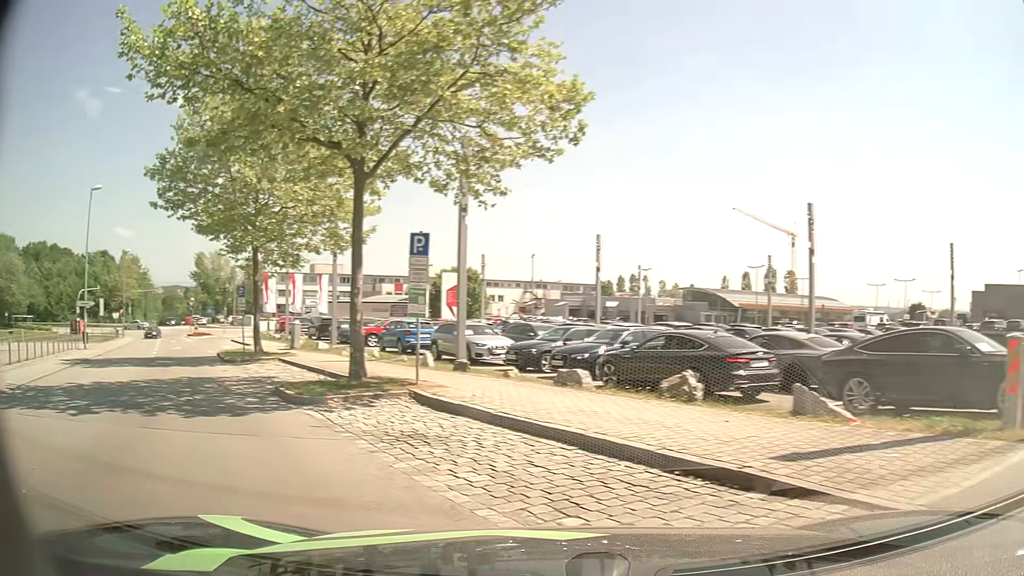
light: Day
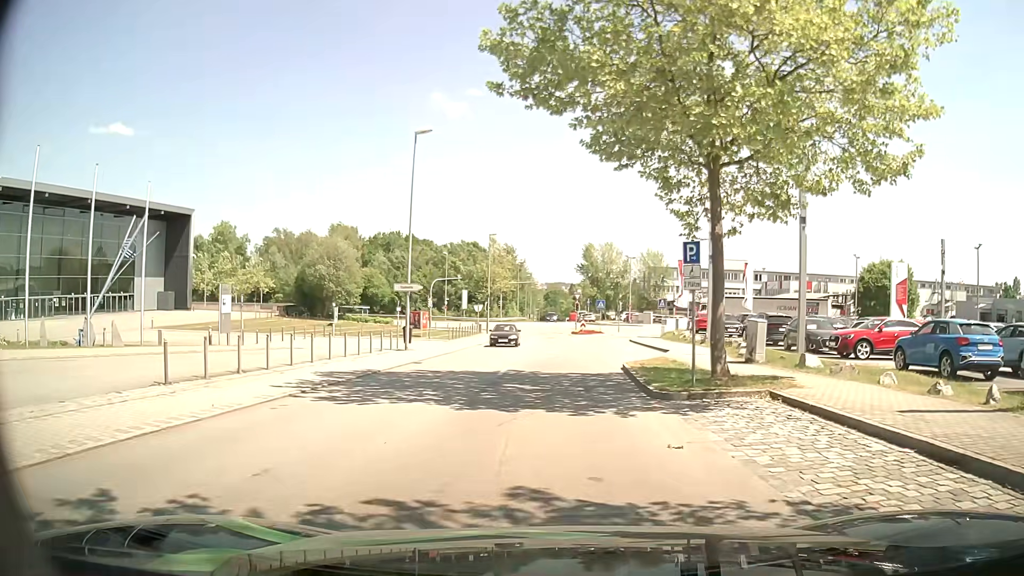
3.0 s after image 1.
(-5.7, +12.2) m; -33°
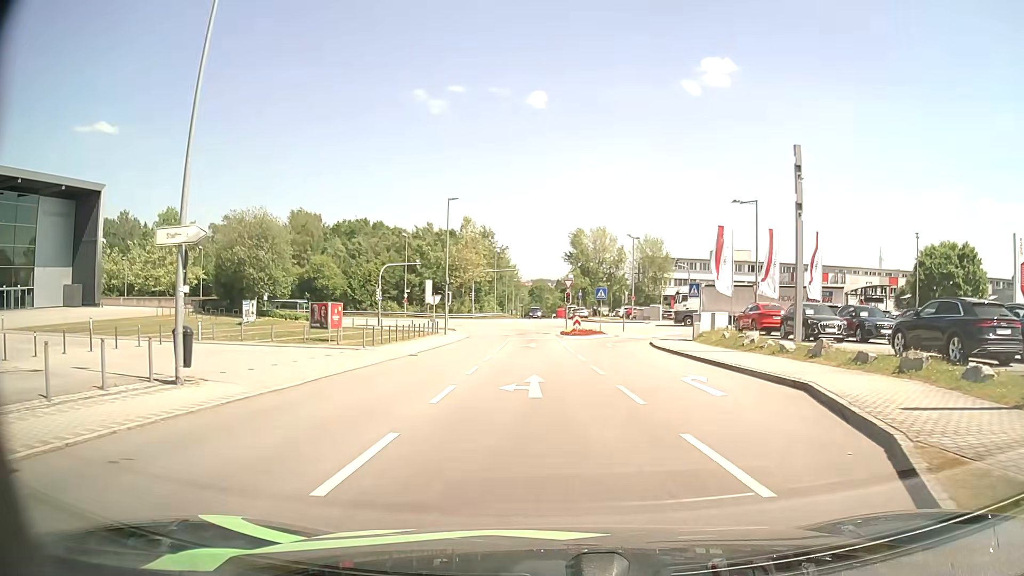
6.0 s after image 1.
(+0.7, +18.8) m; +2°
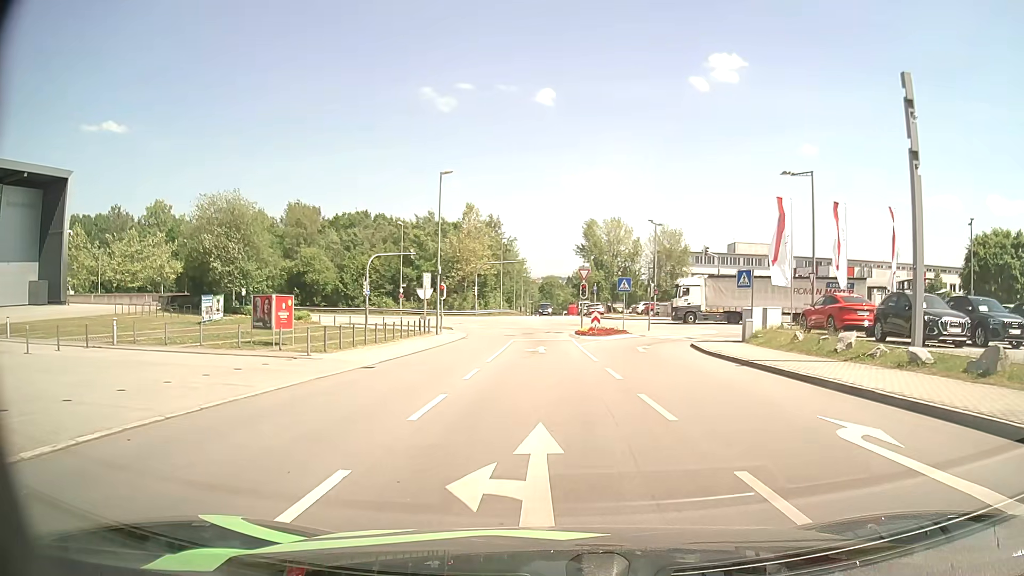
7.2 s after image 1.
(-0.1, +8.3) m; -1°
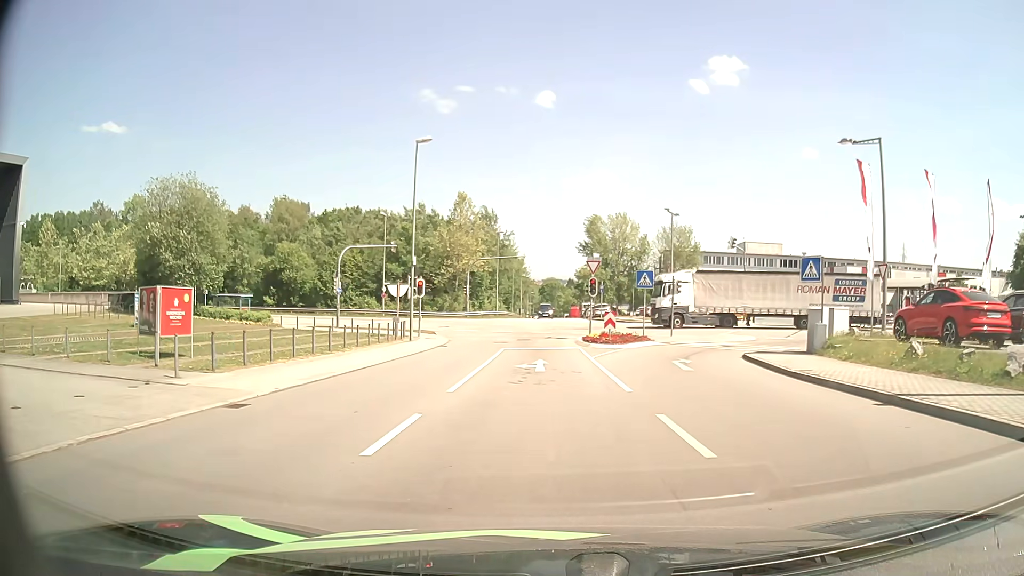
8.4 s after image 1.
(+0.1, +8.2) m; 0°
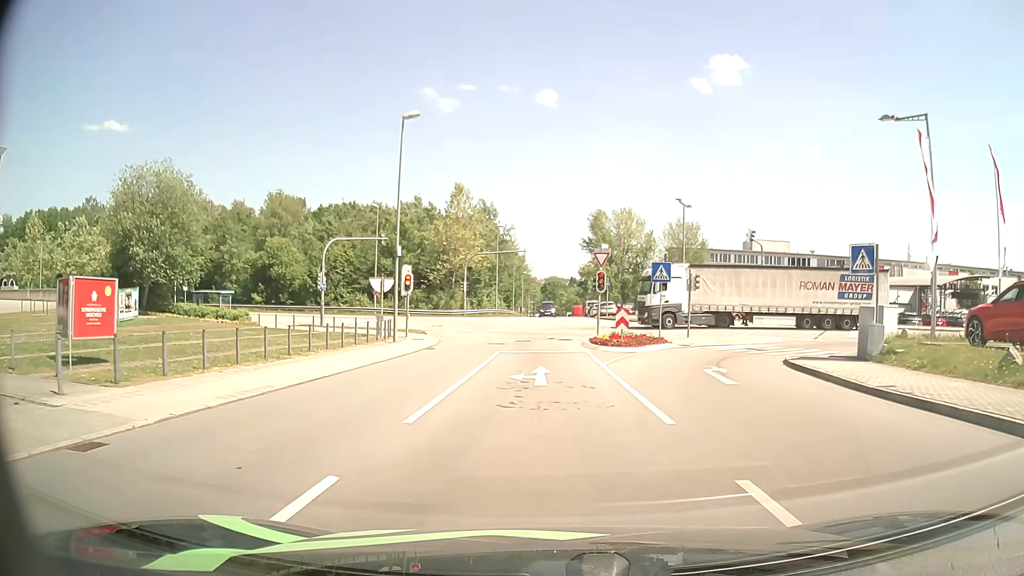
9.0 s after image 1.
(0.0, +4.0) m; +1°
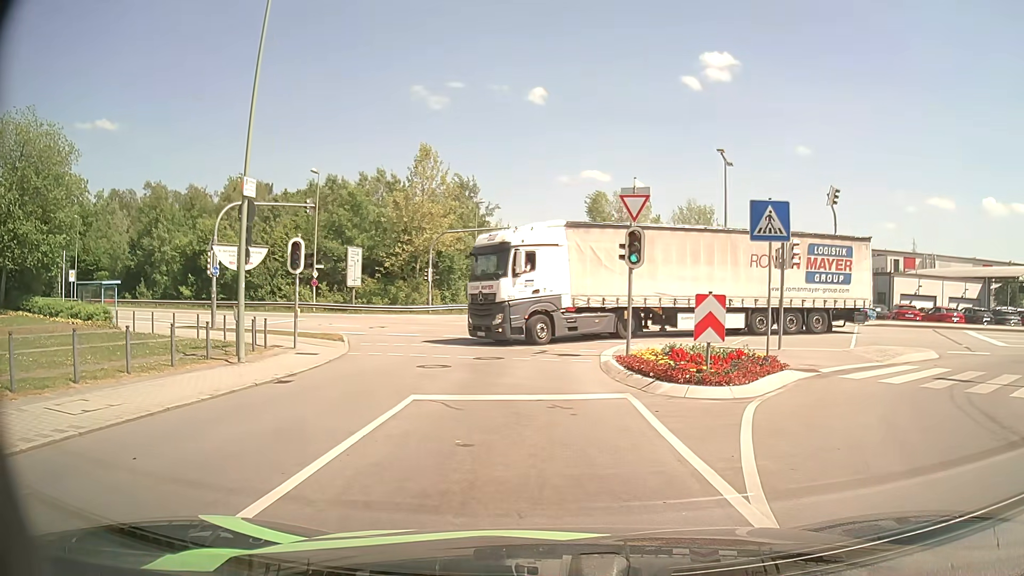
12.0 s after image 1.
(+0.1, +14.2) m; -1°
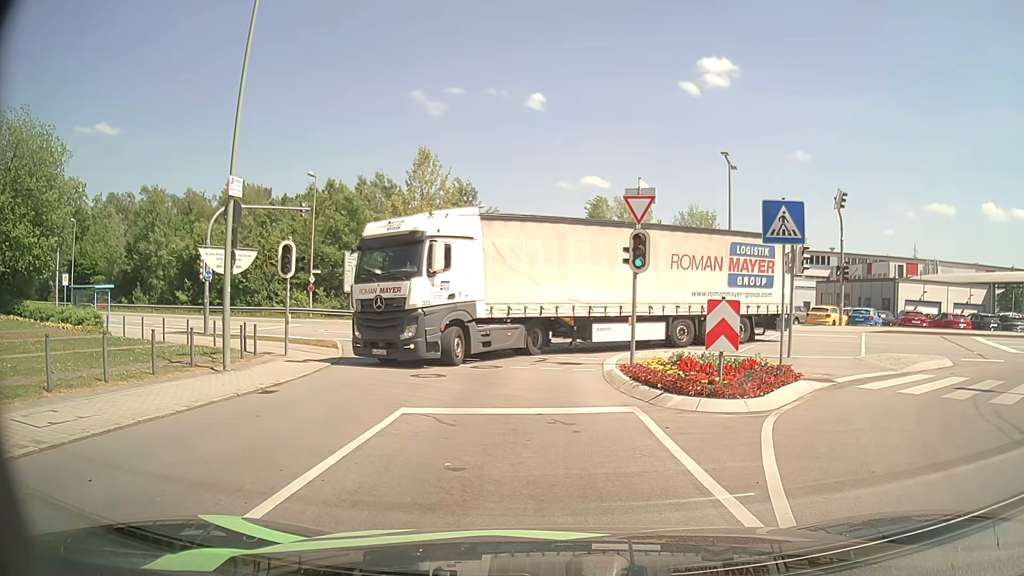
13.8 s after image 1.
(0.0, +0.7) m; 0°
(0, +10) (0, +20) (-3, +30) (-8, +38) (-16, +44) (-25, +49) (-34, +53) (-44, +56) (-53, +60) (-62, +63) m
